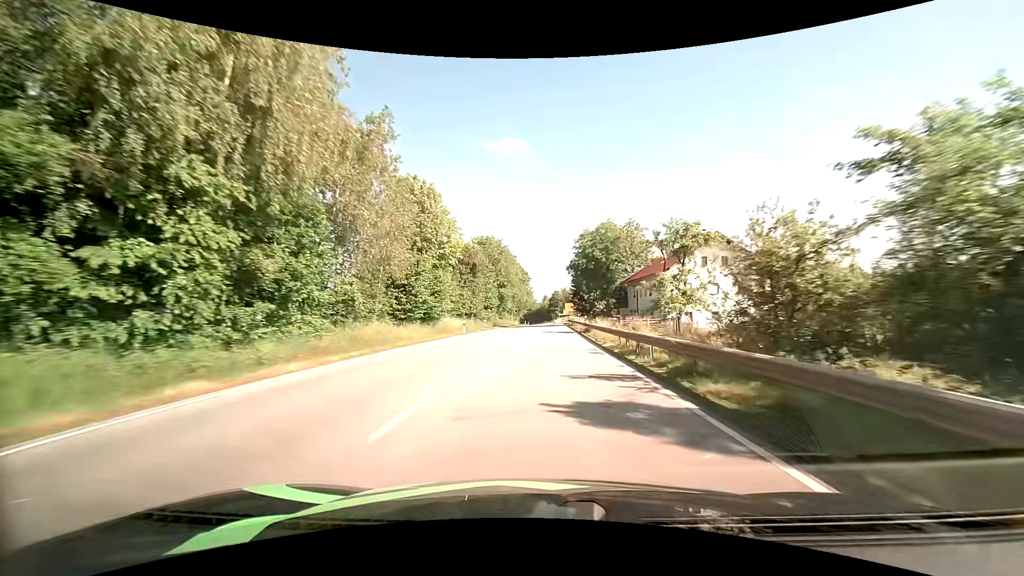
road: primary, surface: asphalt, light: Day
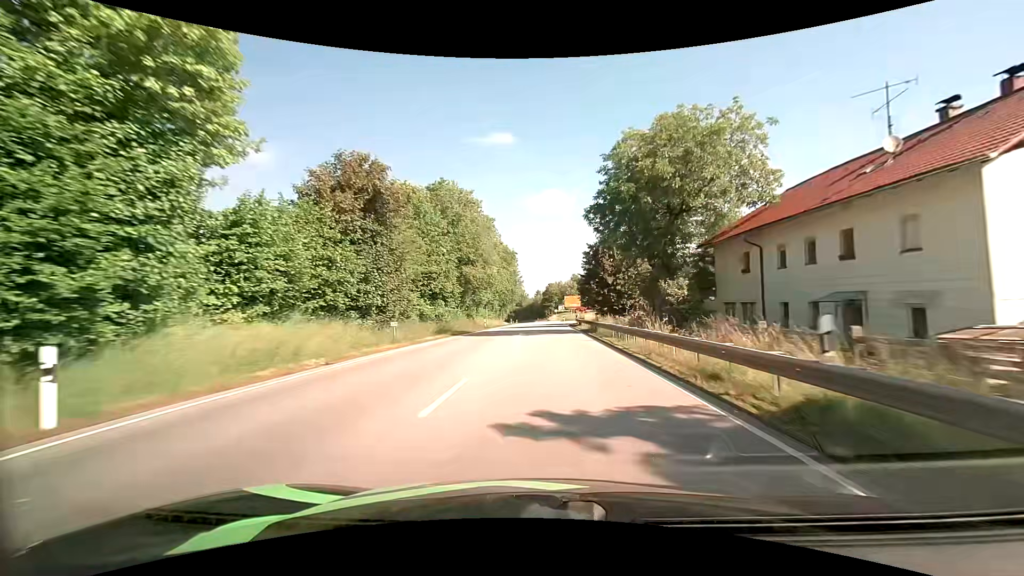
(+0.3, +34.3) m; +1°
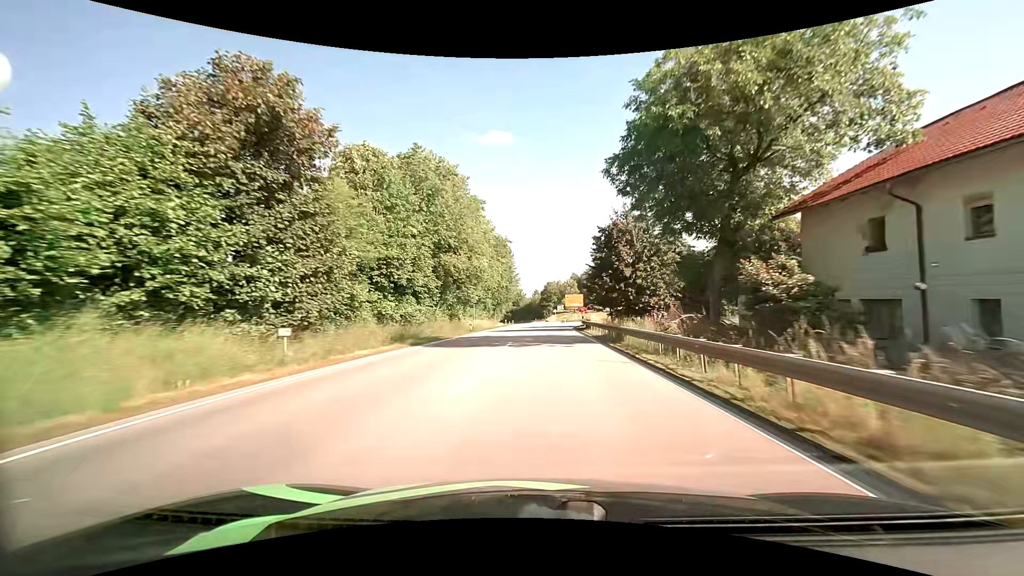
(+0.1, +10.2) m; 0°
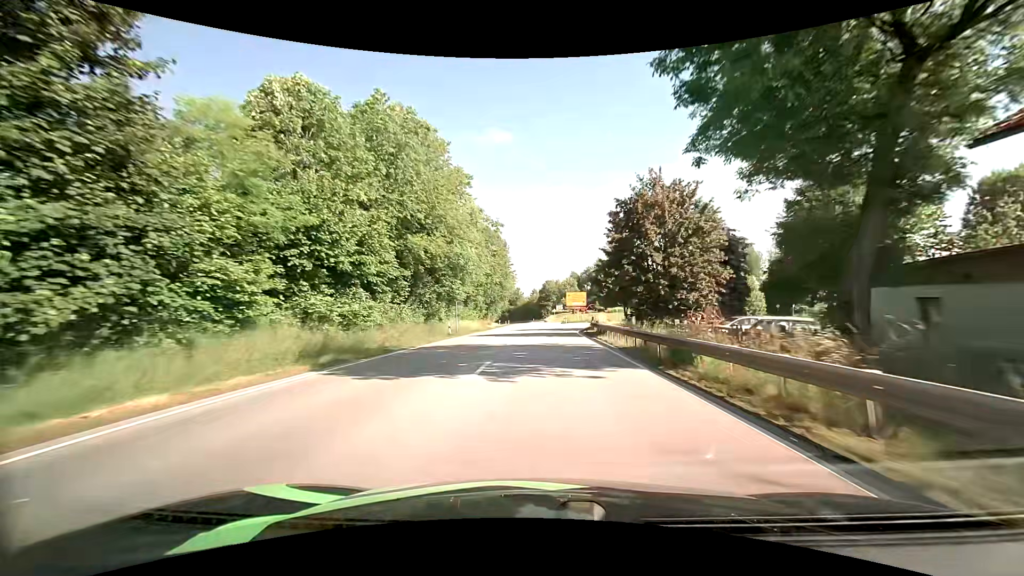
(0.0, +9.7) m; 0°
